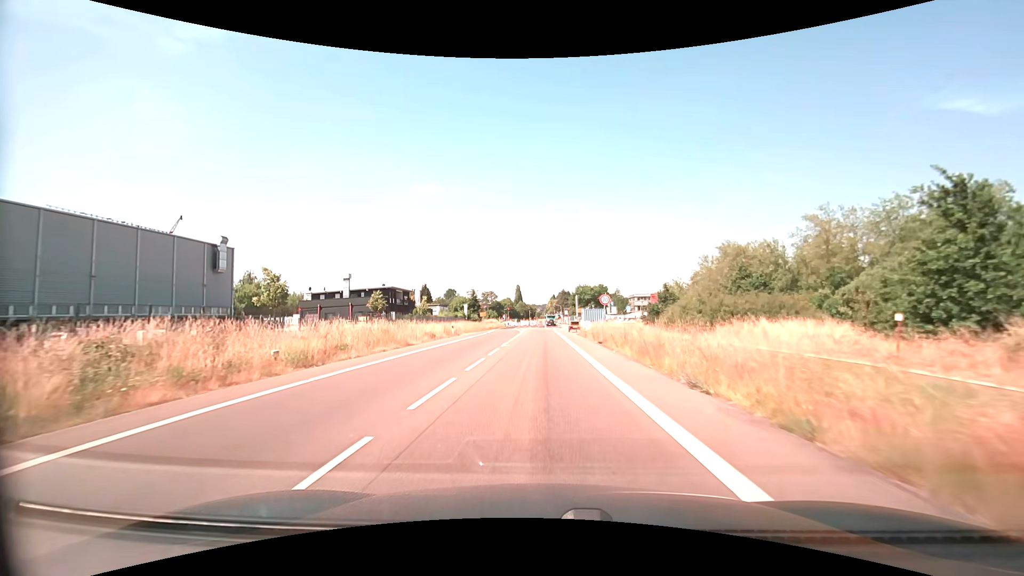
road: secondary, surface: asphalt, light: Day
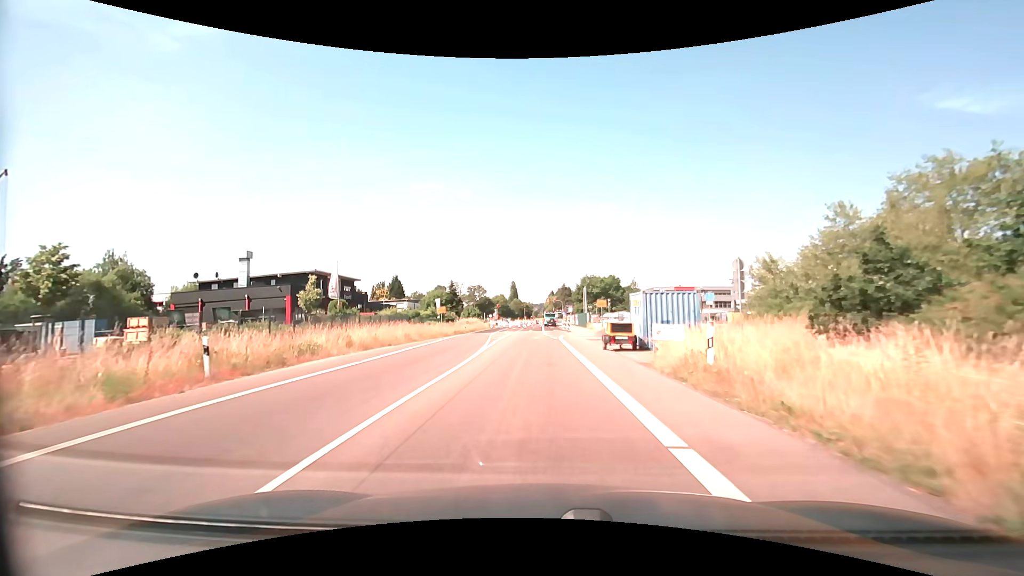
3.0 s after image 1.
(+0.1, +33.9) m; 0°
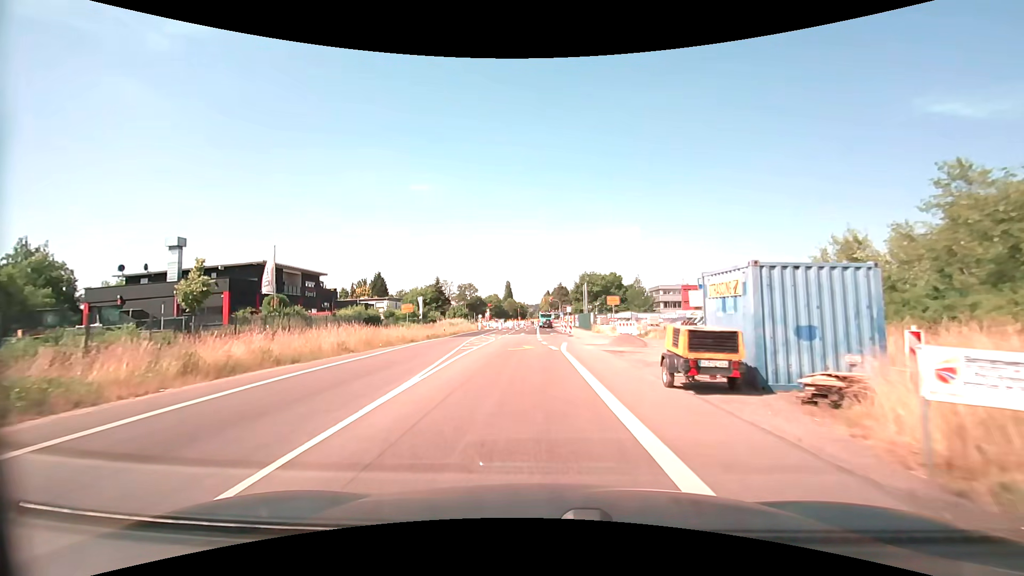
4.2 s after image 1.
(+0.1, +11.9) m; +1°
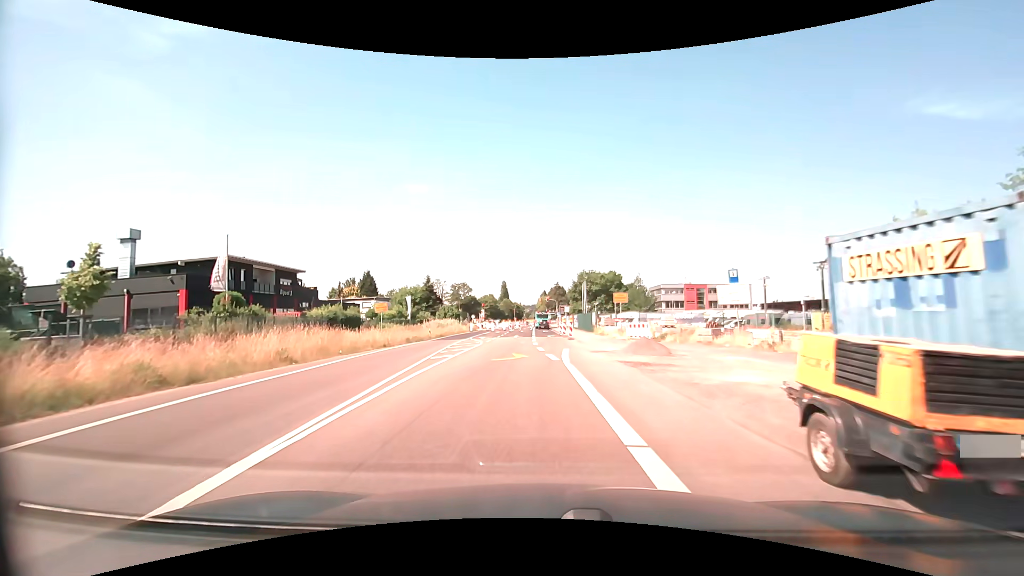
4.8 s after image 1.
(0.0, +5.8) m; 0°
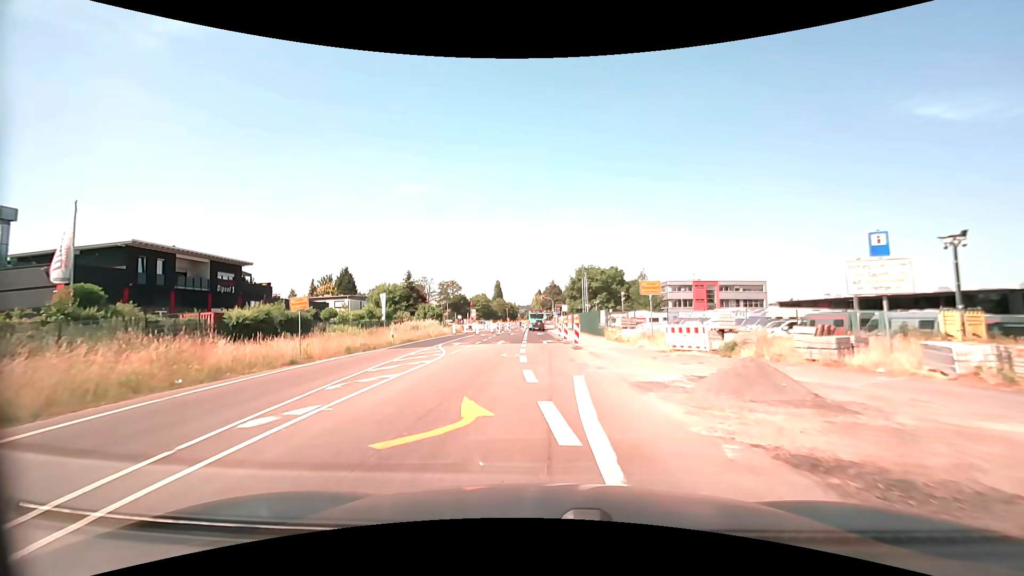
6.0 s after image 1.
(+0.1, +11.5) m; +1°
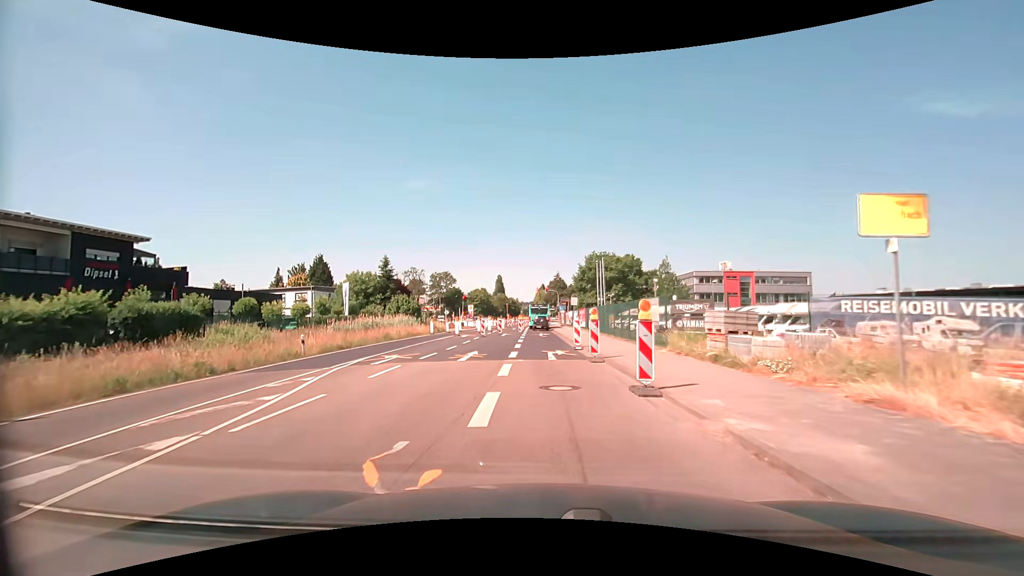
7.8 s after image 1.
(-0.1, +16.2) m; -1°
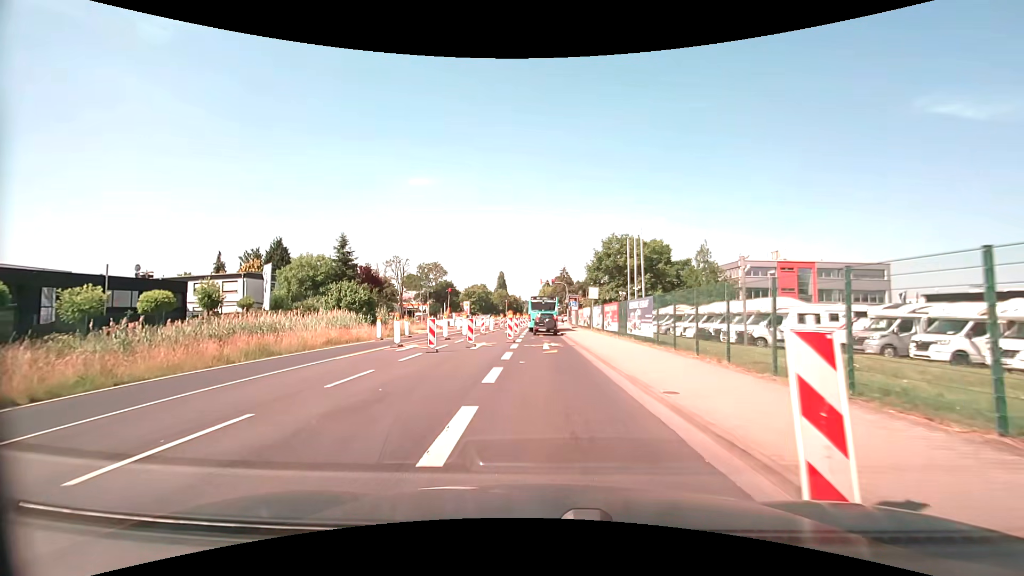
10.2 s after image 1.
(0.0, +18.9) m; 0°
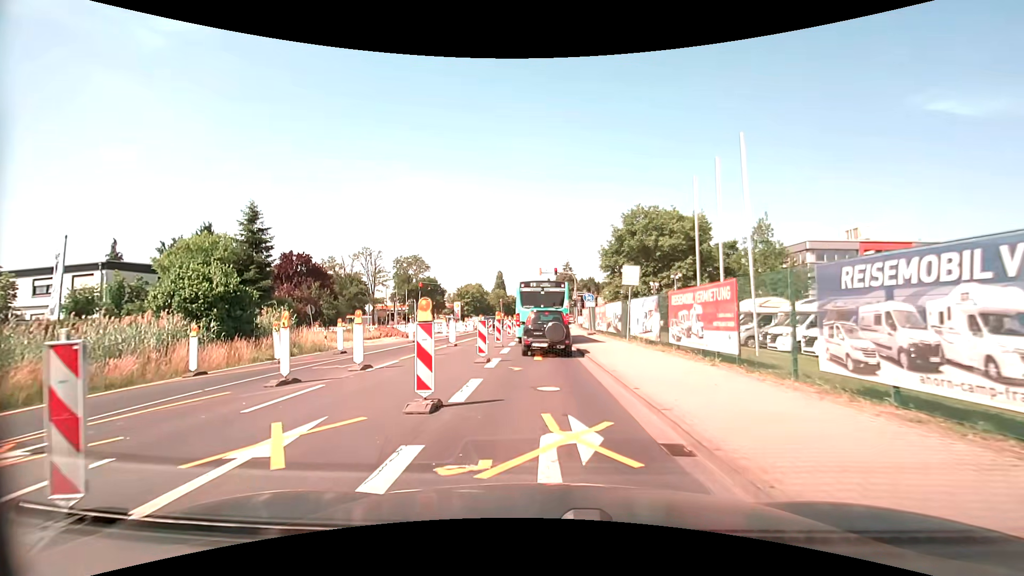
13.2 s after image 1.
(+0.1, +18.8) m; 0°
